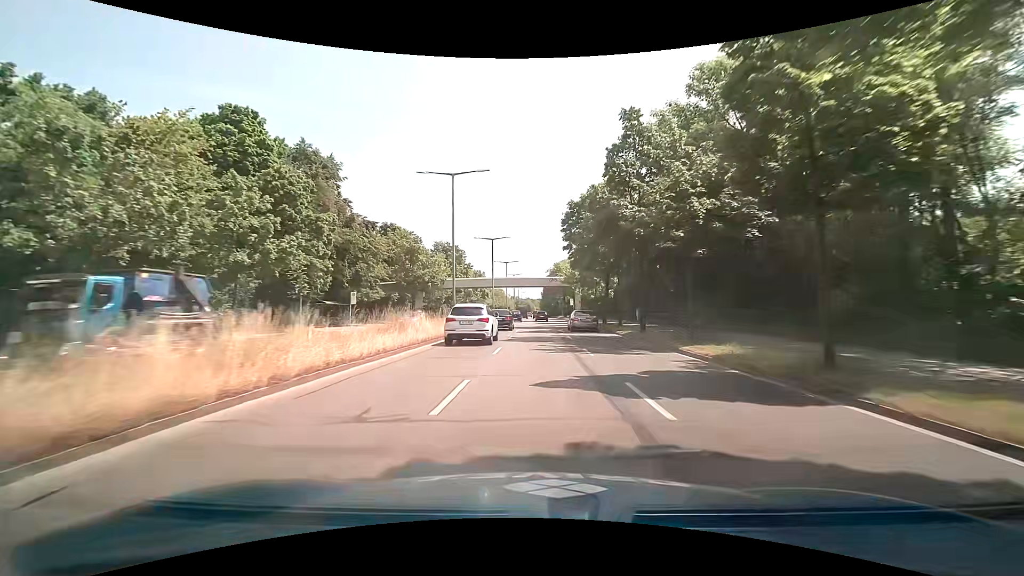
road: primary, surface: asphalt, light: Day
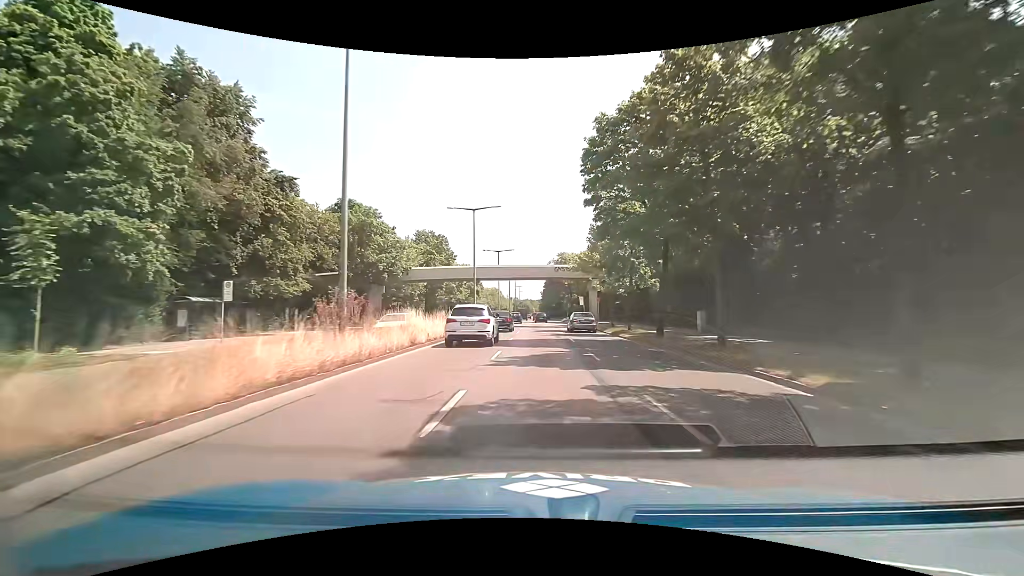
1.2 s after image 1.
(+0.2, +18.9) m; +1°
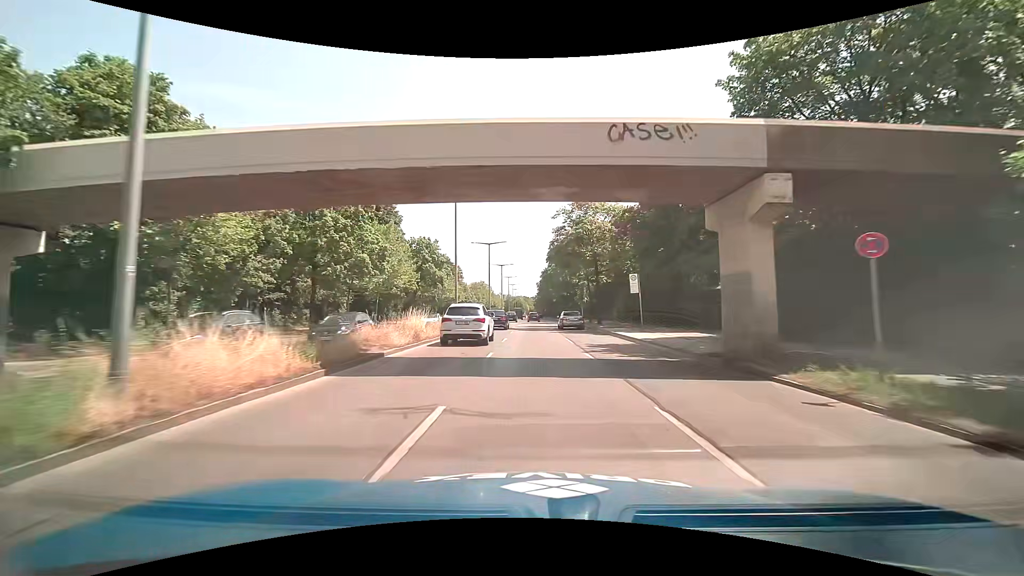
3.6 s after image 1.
(+0.1, +36.9) m; +1°
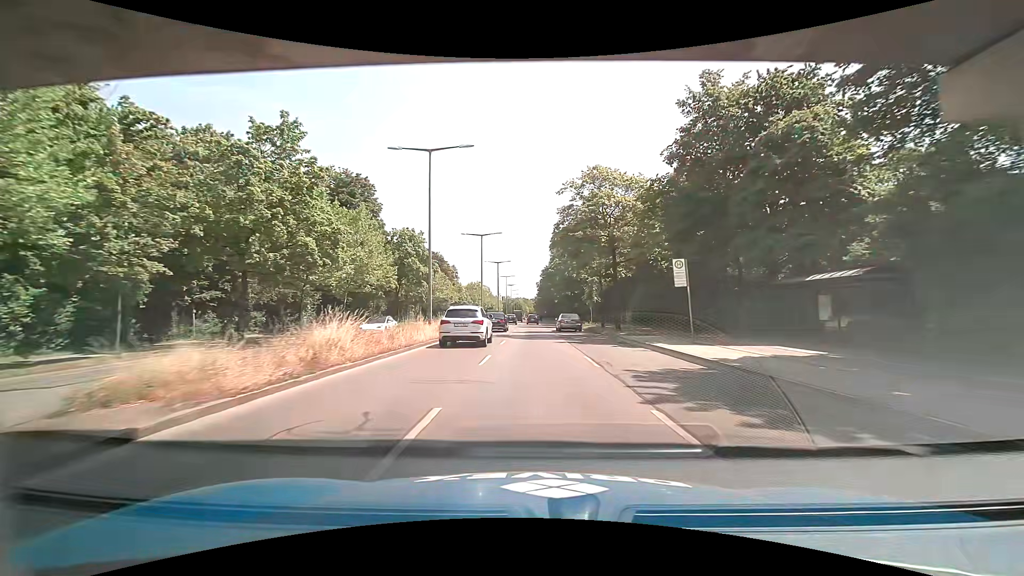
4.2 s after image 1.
(-0.1, +9.1) m; -1°
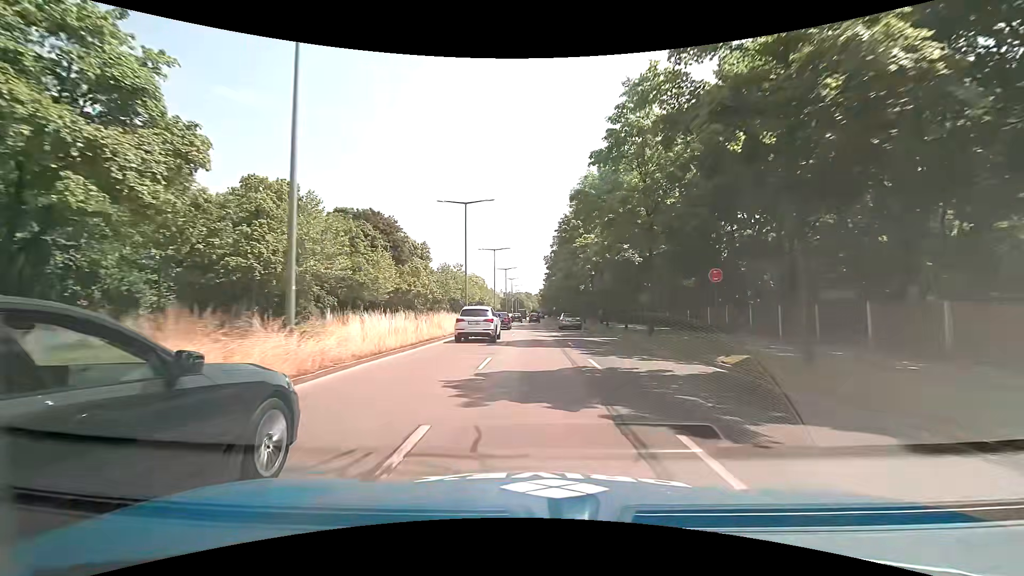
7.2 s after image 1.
(-0.1, +45.8) m; 0°
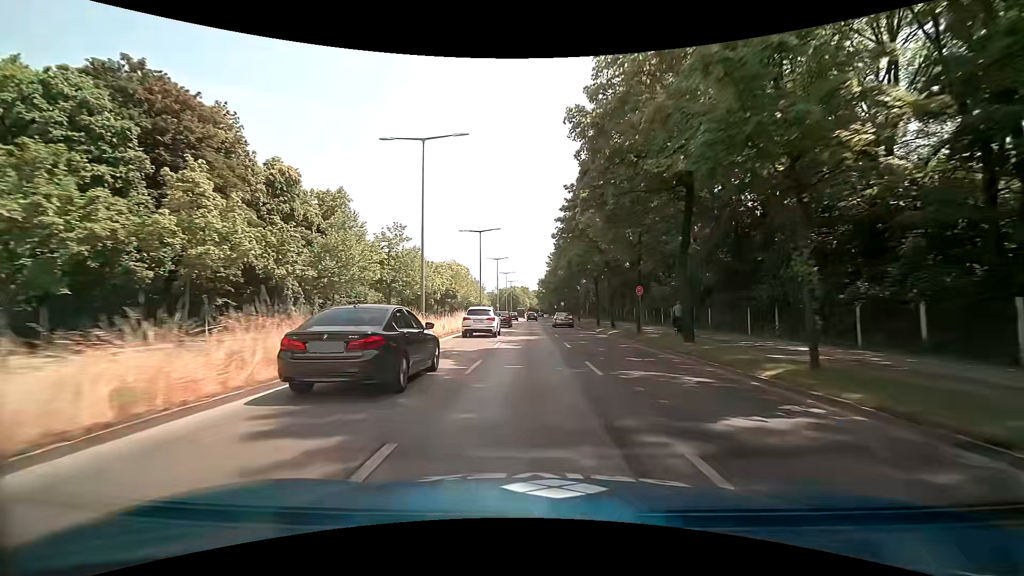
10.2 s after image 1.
(+0.1, +45.4) m; 0°
(0, +10) (0, +20) (0, +30) (0, +40) (0, +50) (0, +60) (0, +70) (0, +80) (0, +90) (-1, +100) m
